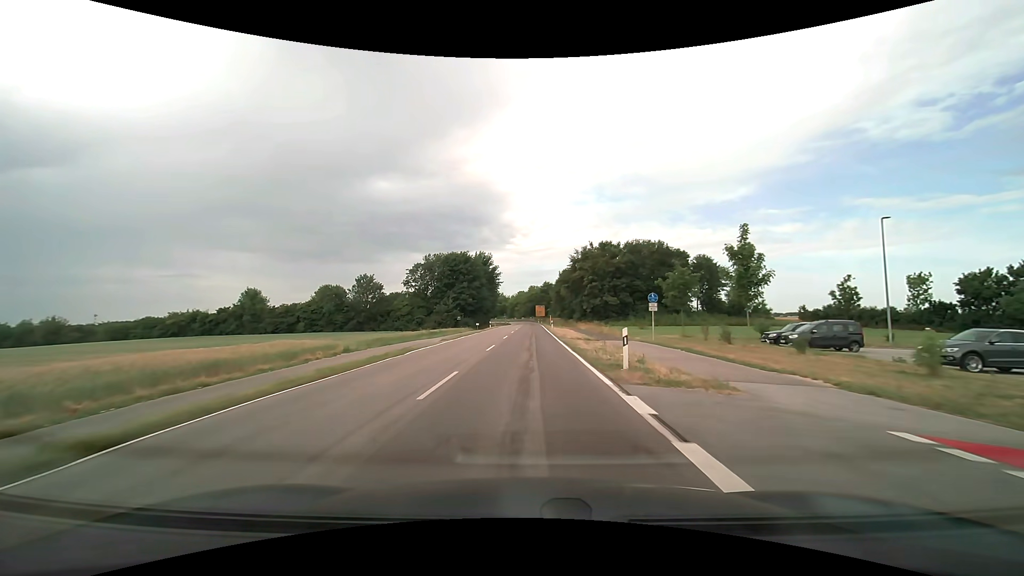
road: tertiary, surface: asphalt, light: Day
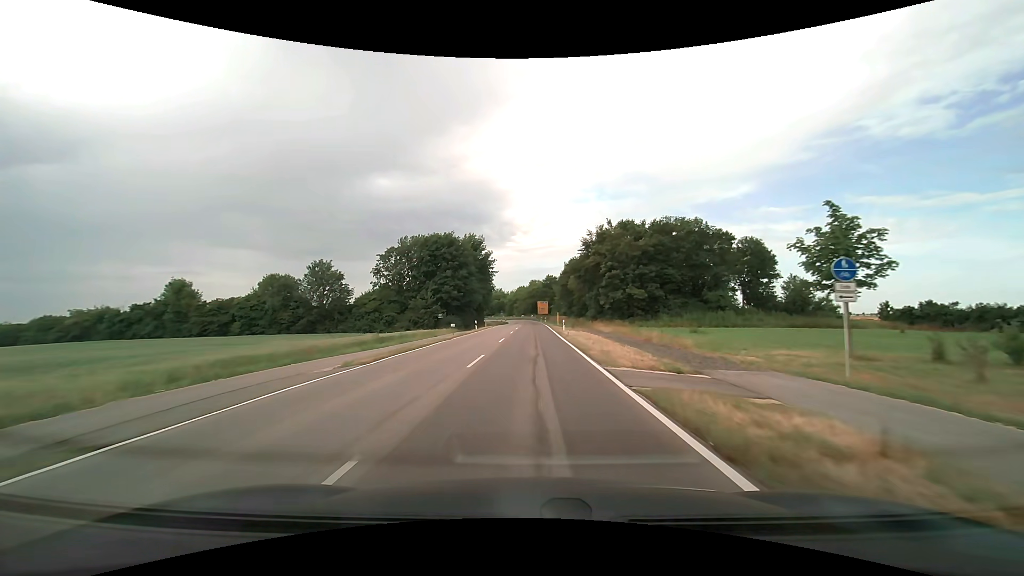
(0.0, +19.4) m; 0°
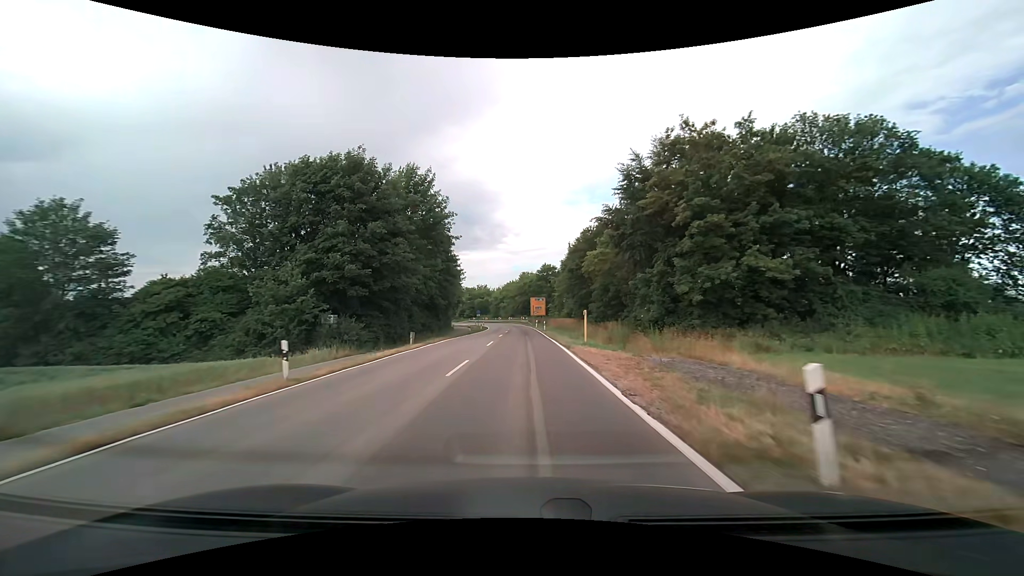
(+0.3, +37.9) m; +1°
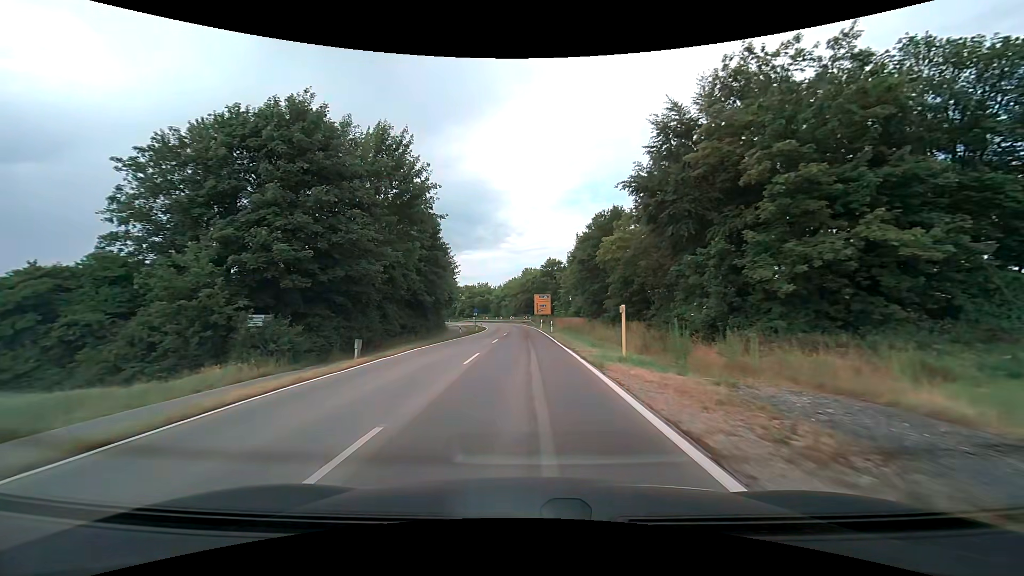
(0.0, +9.3) m; 0°
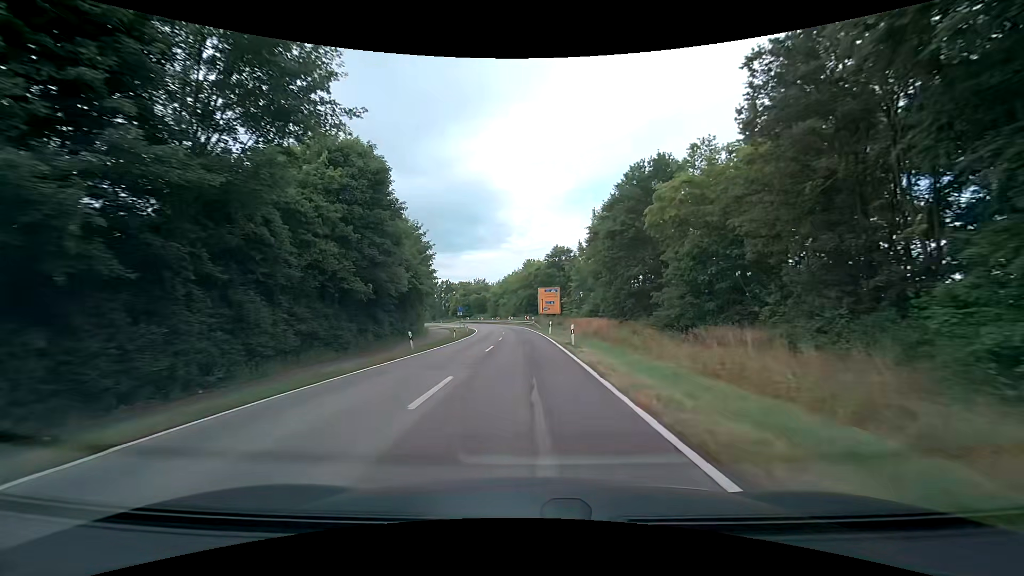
(0.0, +18.8) m; 0°
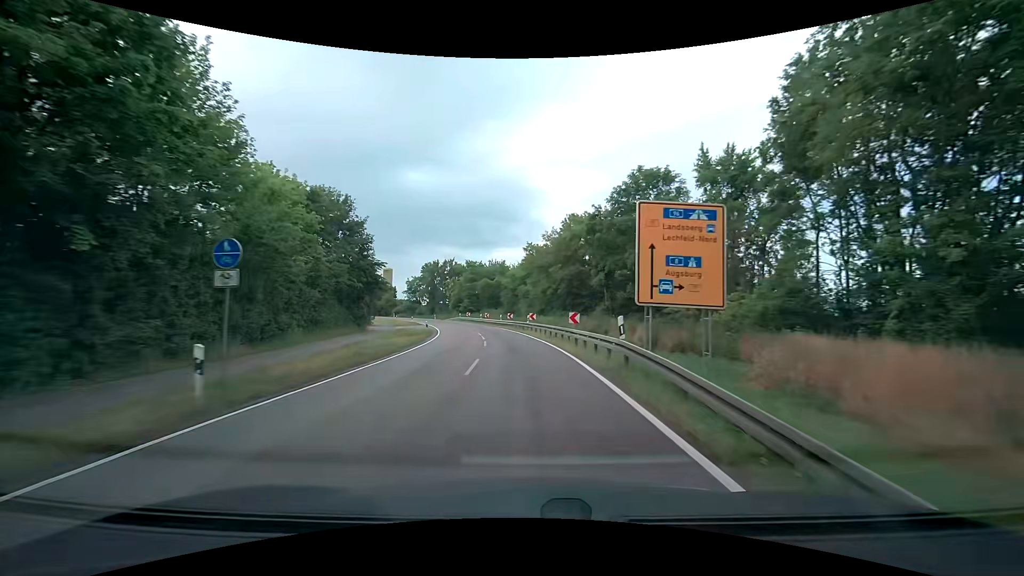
(-0.9, +45.5) m; -4°
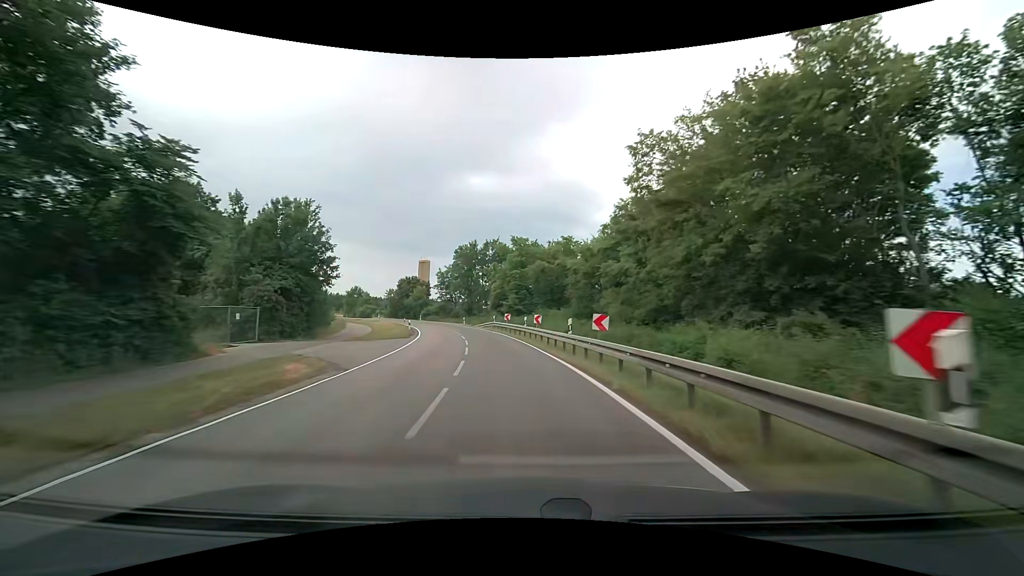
(-1.7, +34.3) m; -7°
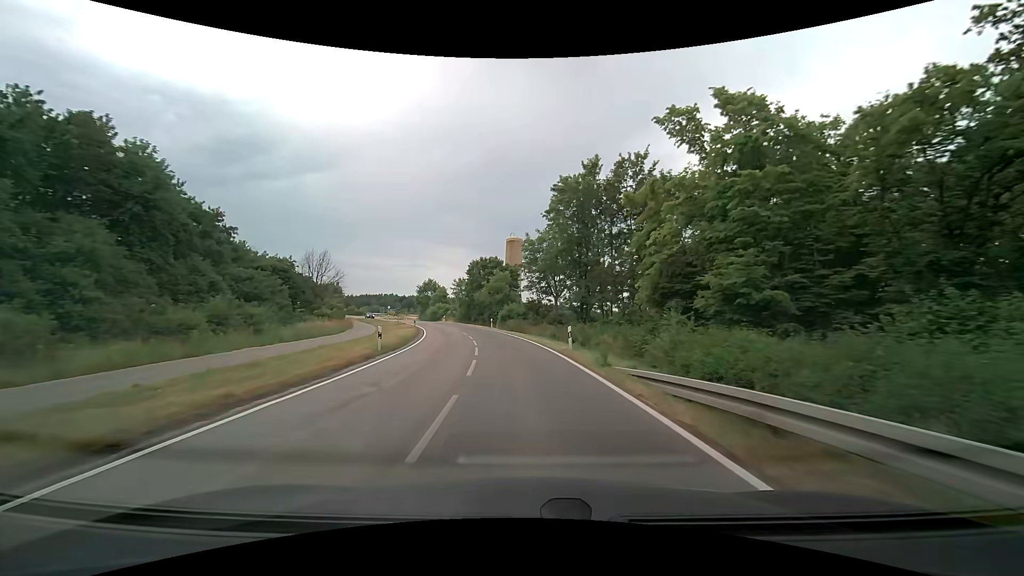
(-5.1, +43.1) m; -13°
(0, +10) (-1, +20) (-2, +30) (-3, +40) (-5, +50) (-8, +59) (-11, +69) (-15, +78) (-19, +87) (-23, +96) m
